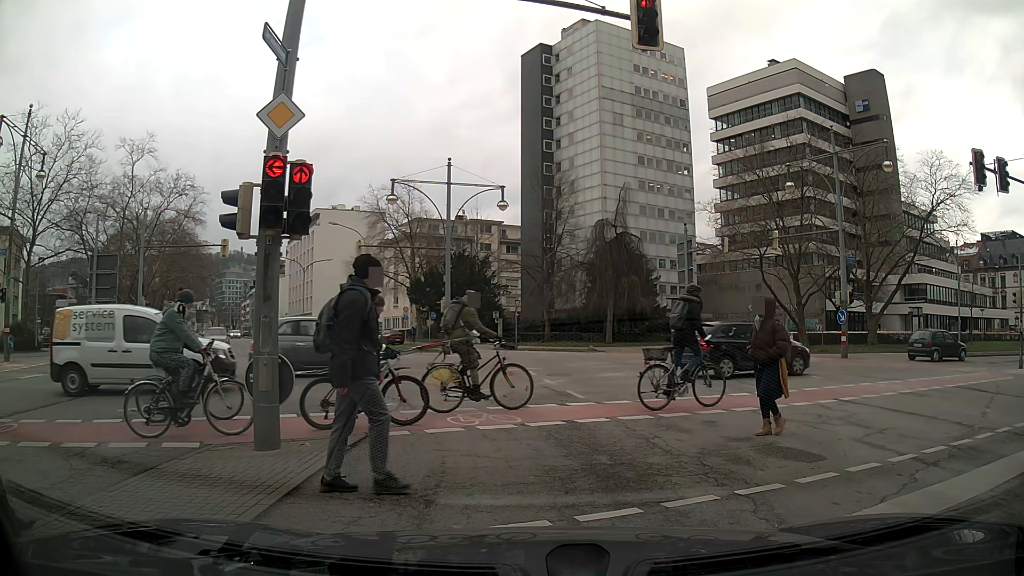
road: secondary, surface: asphalt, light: Day
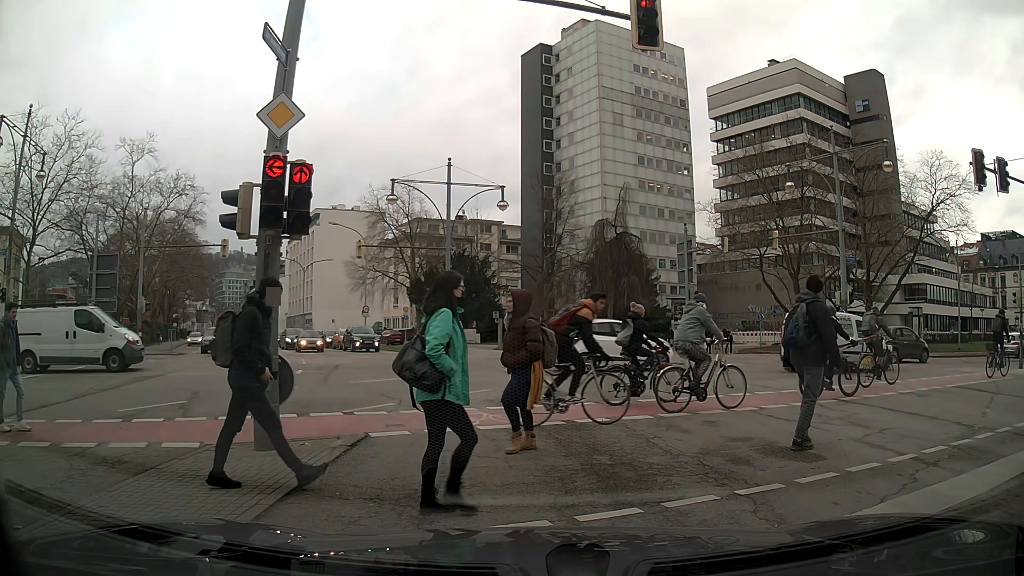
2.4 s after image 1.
(0.0, 0.0) m; 0°
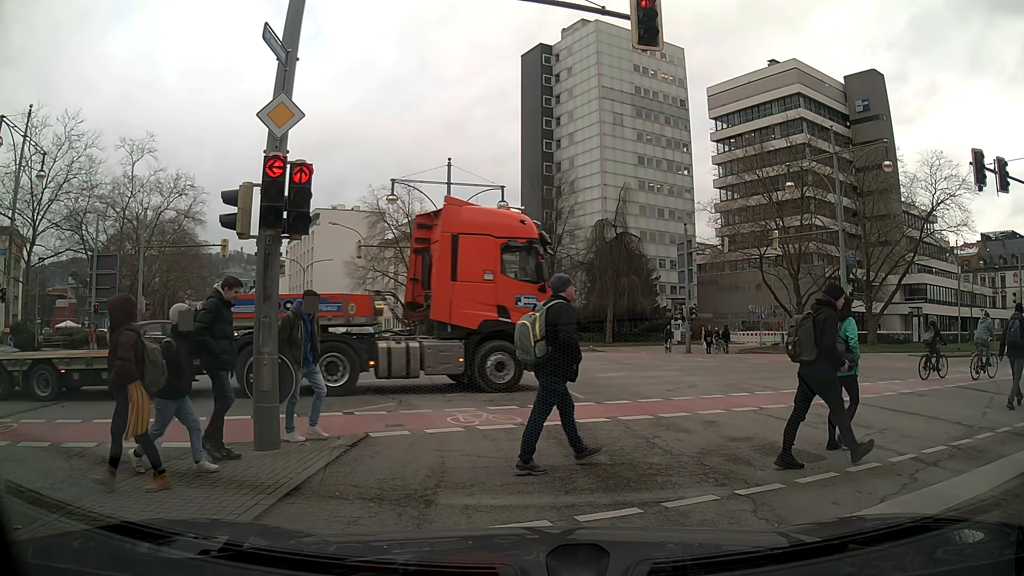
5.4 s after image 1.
(0.0, 0.0) m; 0°
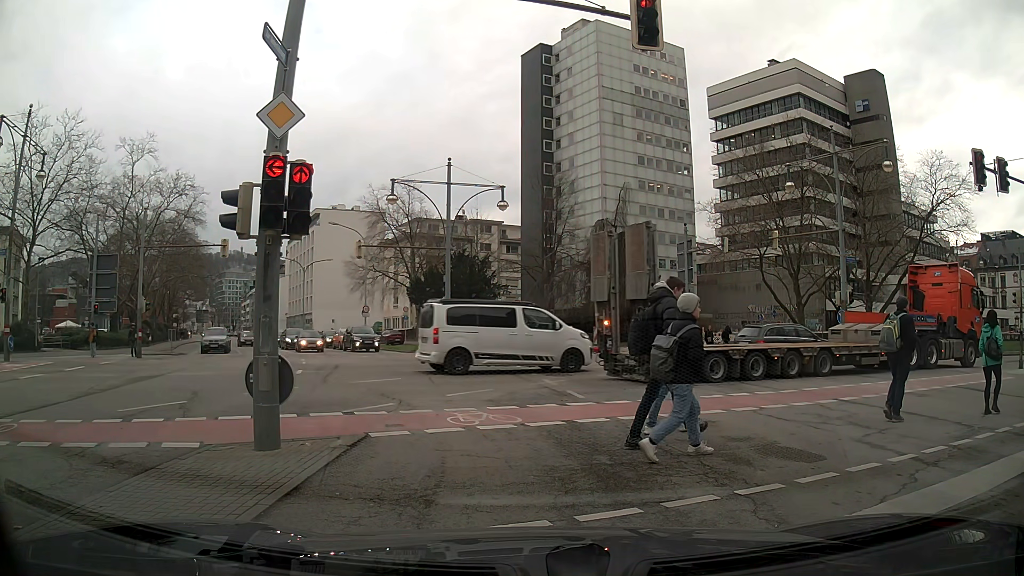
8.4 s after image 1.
(0.0, 0.0) m; 0°
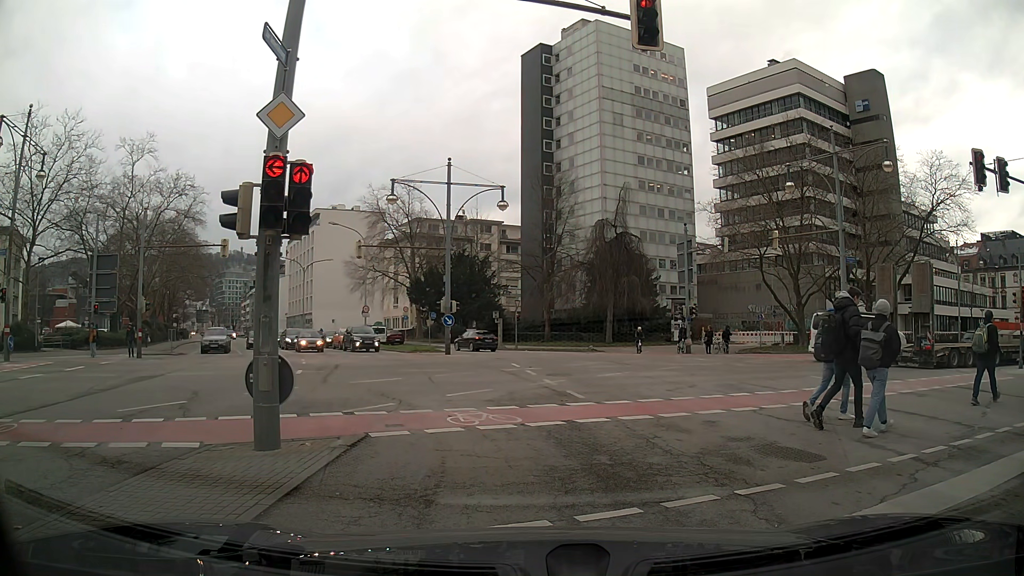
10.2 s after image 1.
(0.0, 0.0) m; 0°
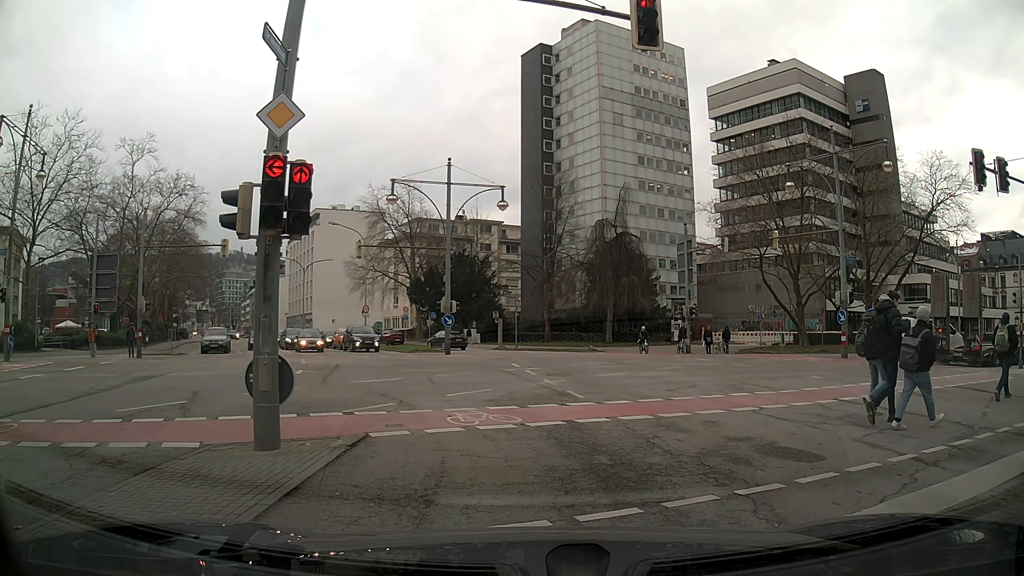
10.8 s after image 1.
(0.0, 0.0) m; 0°
